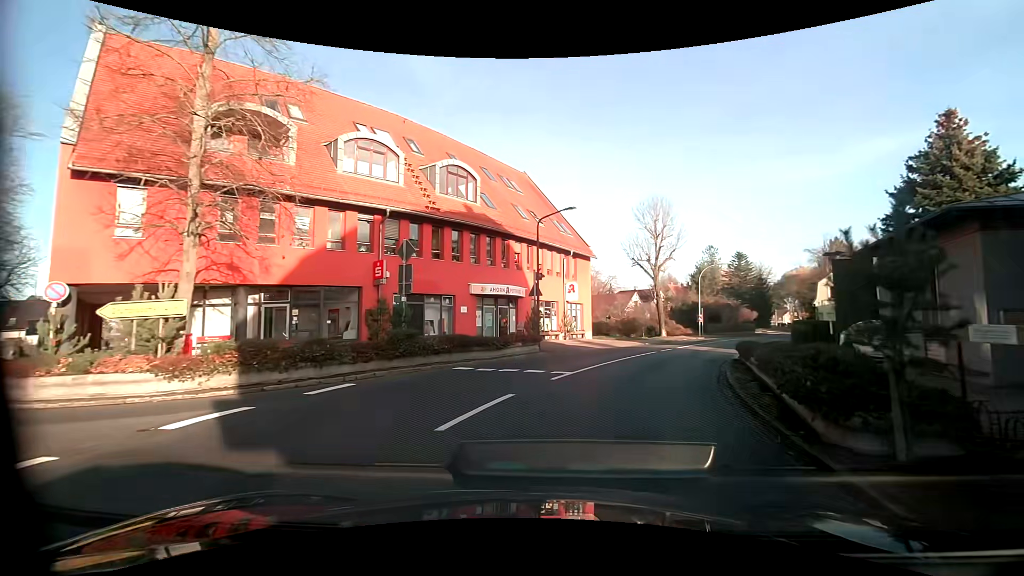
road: primary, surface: asphalt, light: Day
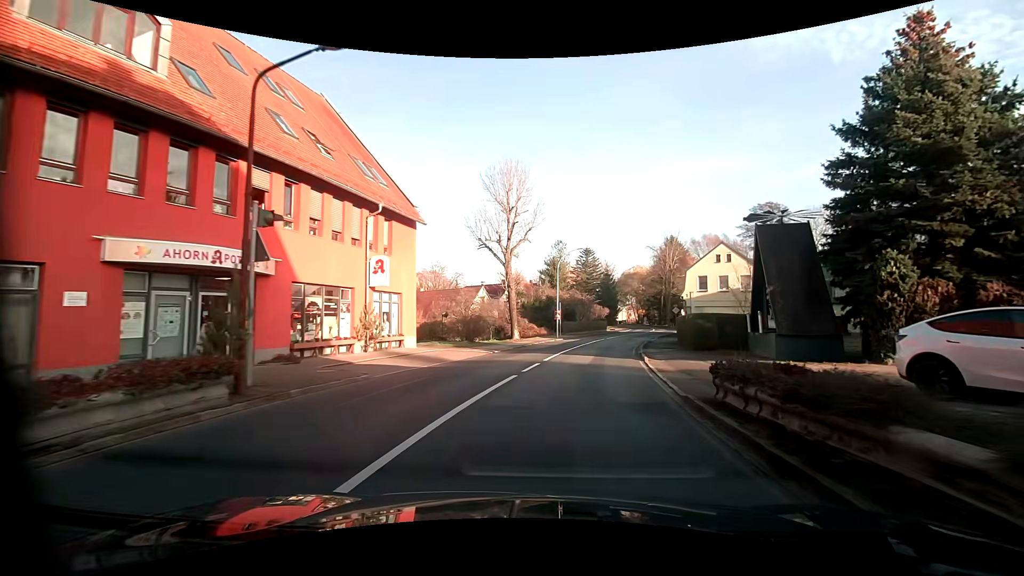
(+2.2, +14.2) m; +17°
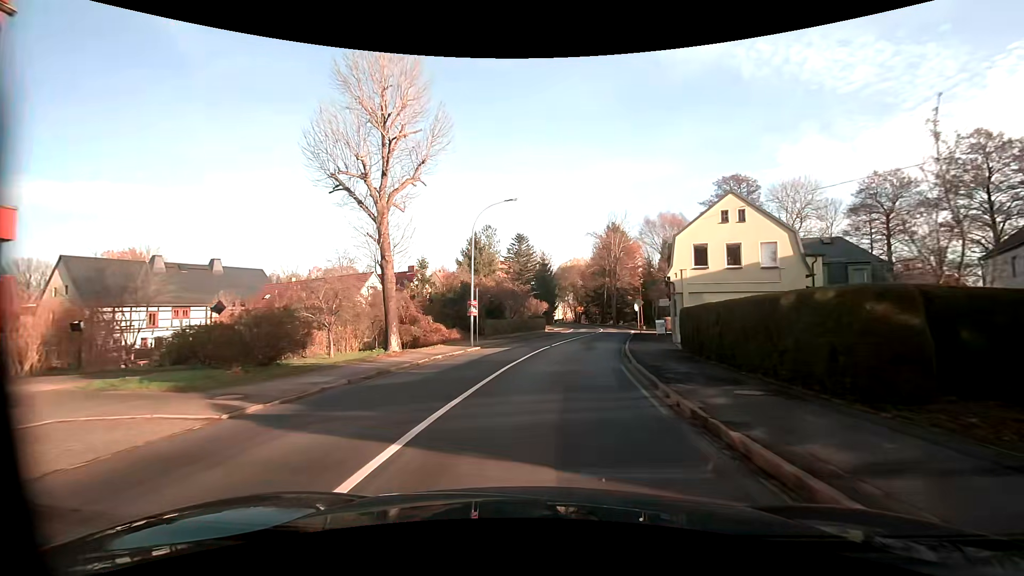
(+1.5, +18.0) m; +7°
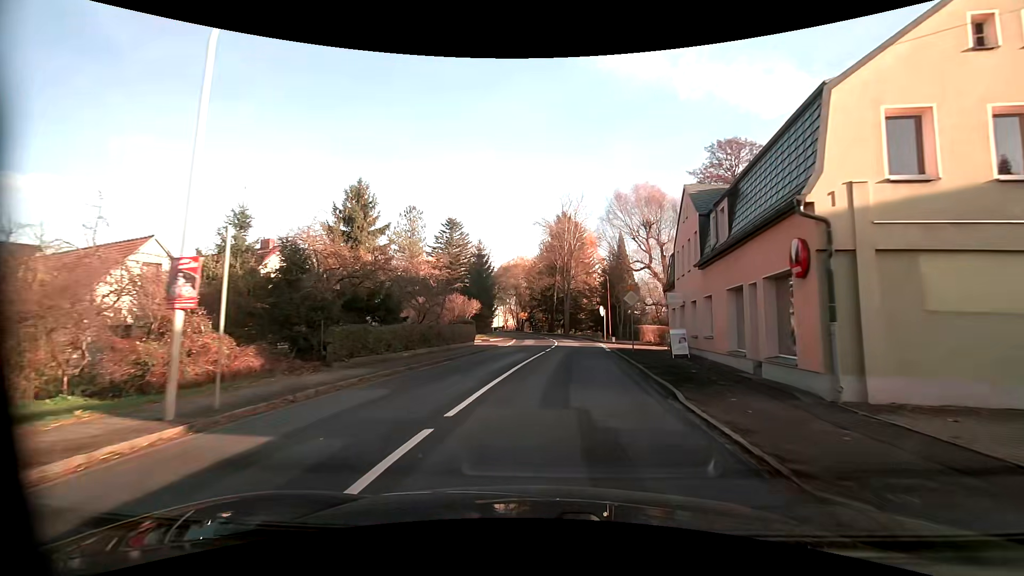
(+0.9, +19.3) m; +7°
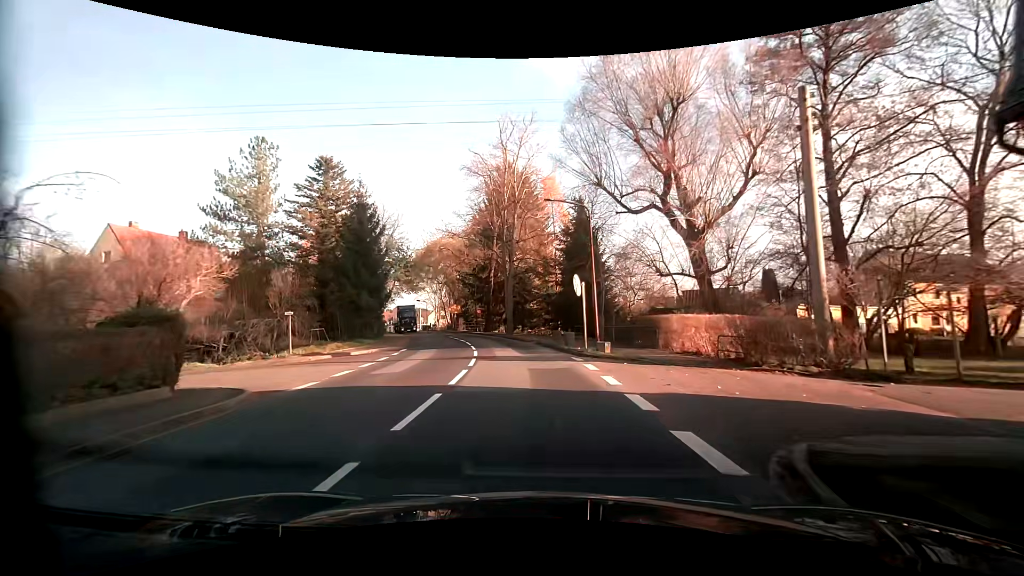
(+1.8, +26.7) m; +5°
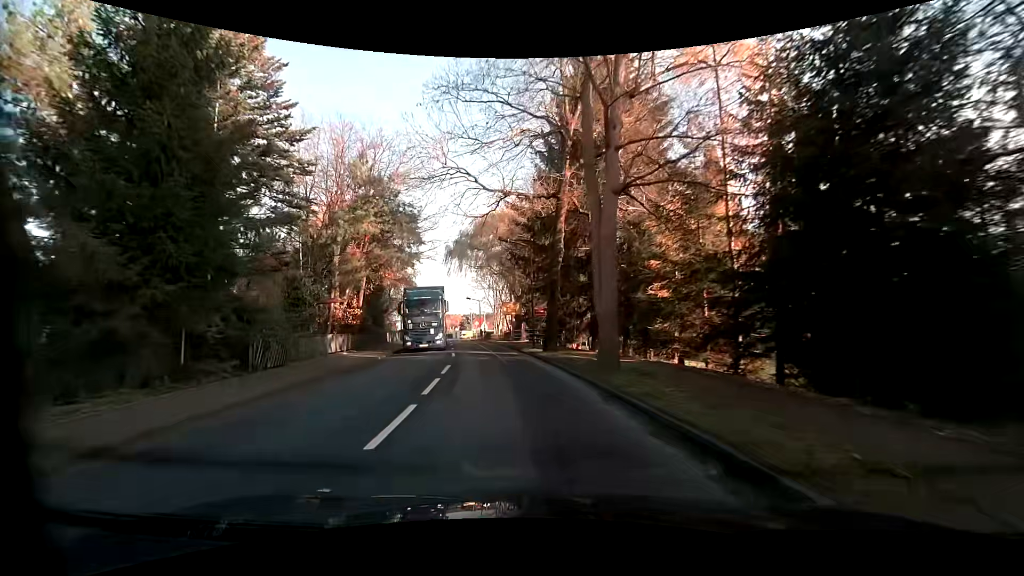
(-1.8, +28.1) m; -9°
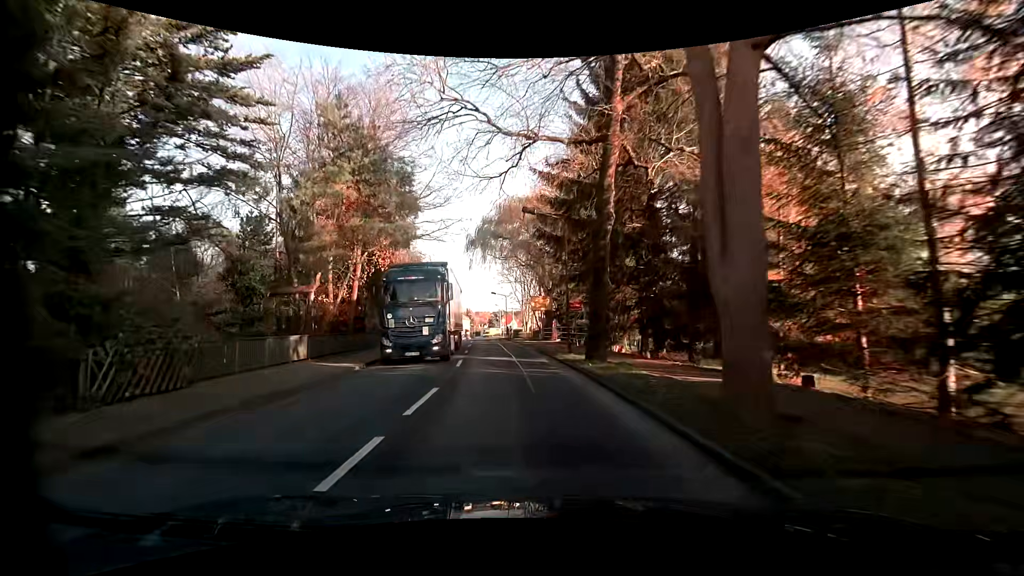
(-0.2, +7.1) m; -3°
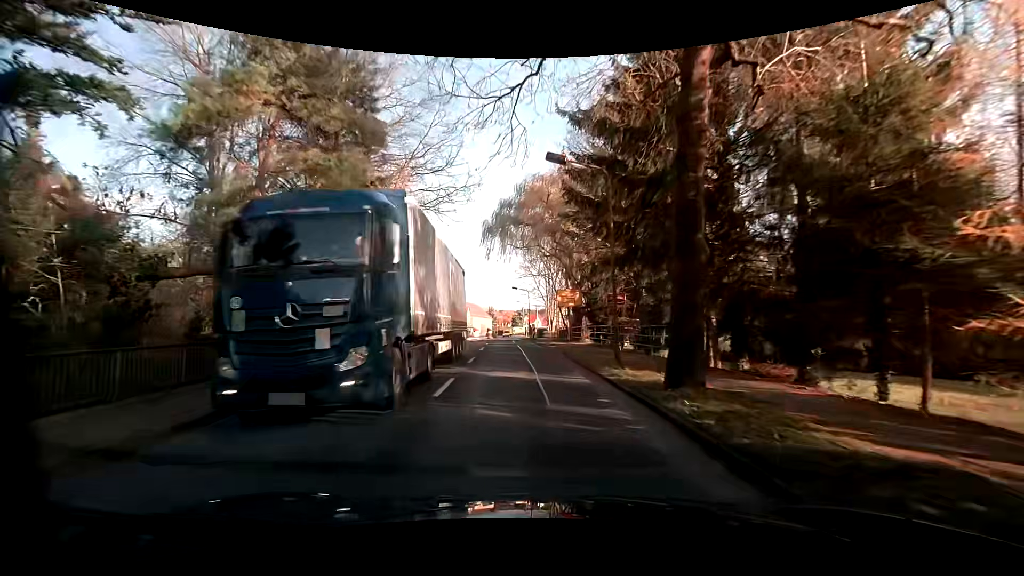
(-0.2, +7.2) m; -2°
(0, +10) (-1, +20) (-2, +30) (-3, +40) (-3, +50) (-4, +60) (-5, +70) (-5, +80) (-6, +90) (-6, +100) m
